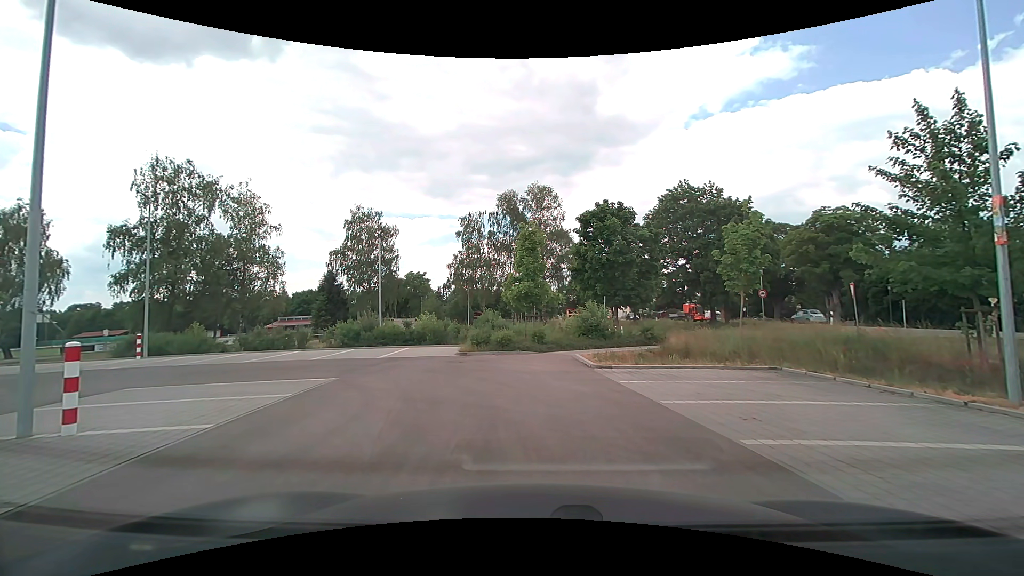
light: Day
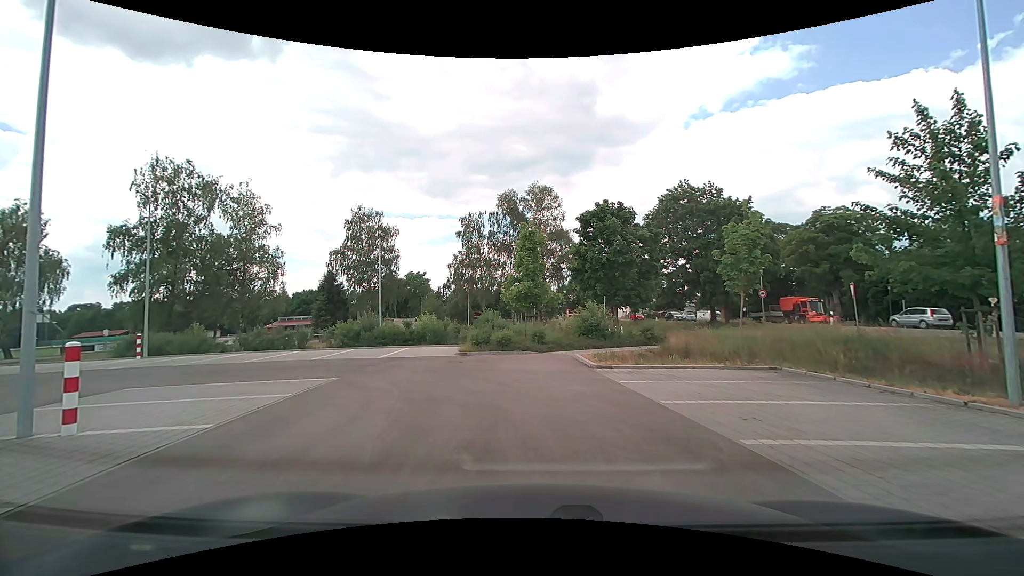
(0.0, 0.0) m; 0°
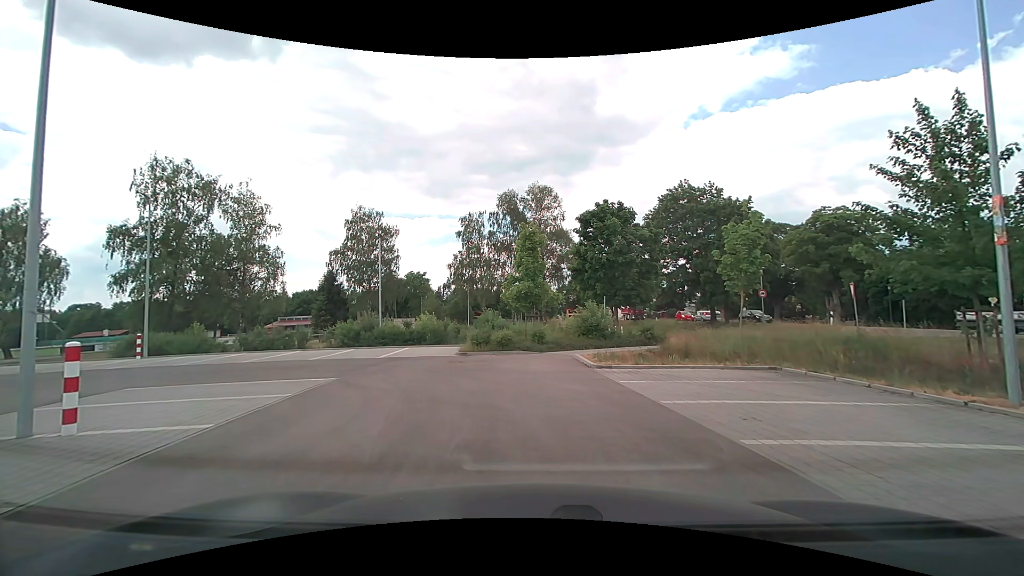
(0.0, 0.0) m; 0°
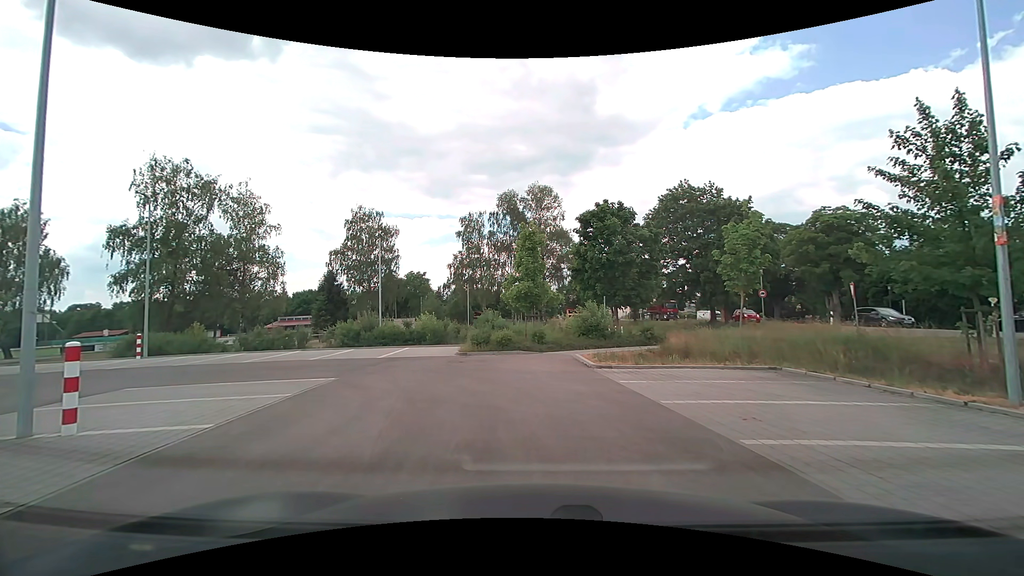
(0.0, 0.0) m; 0°
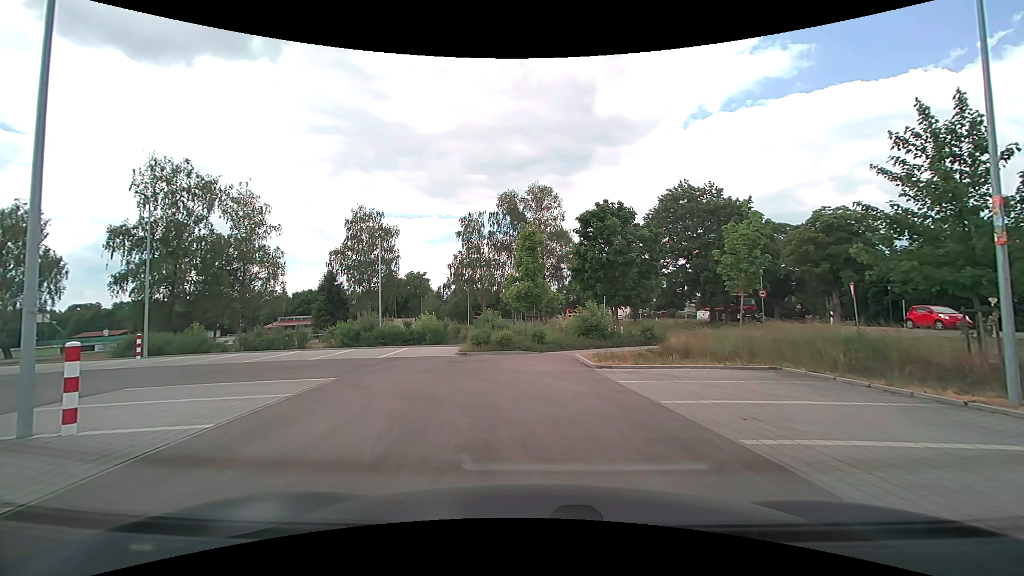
(0.0, 0.0) m; 0°
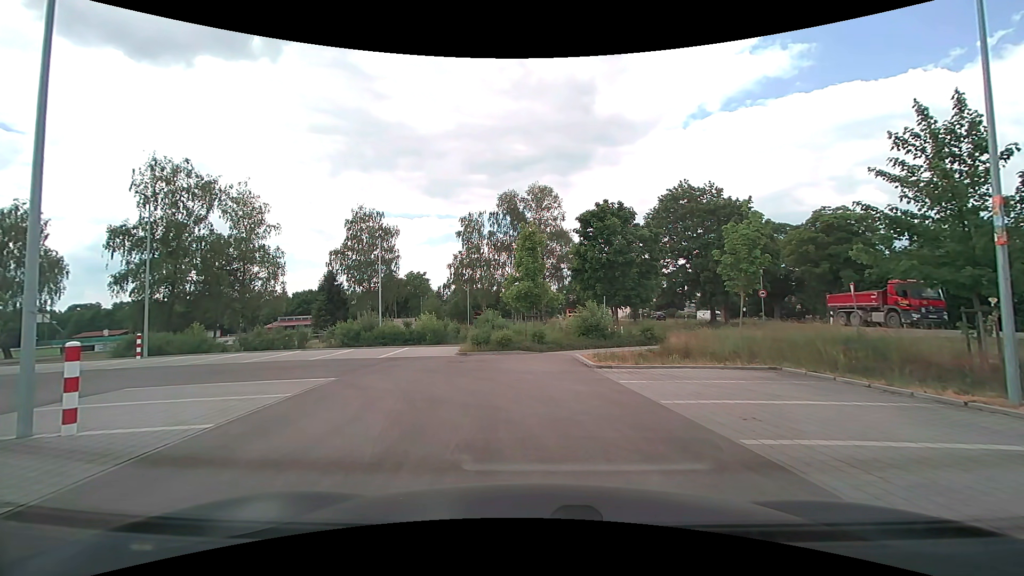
(0.0, 0.0) m; 0°
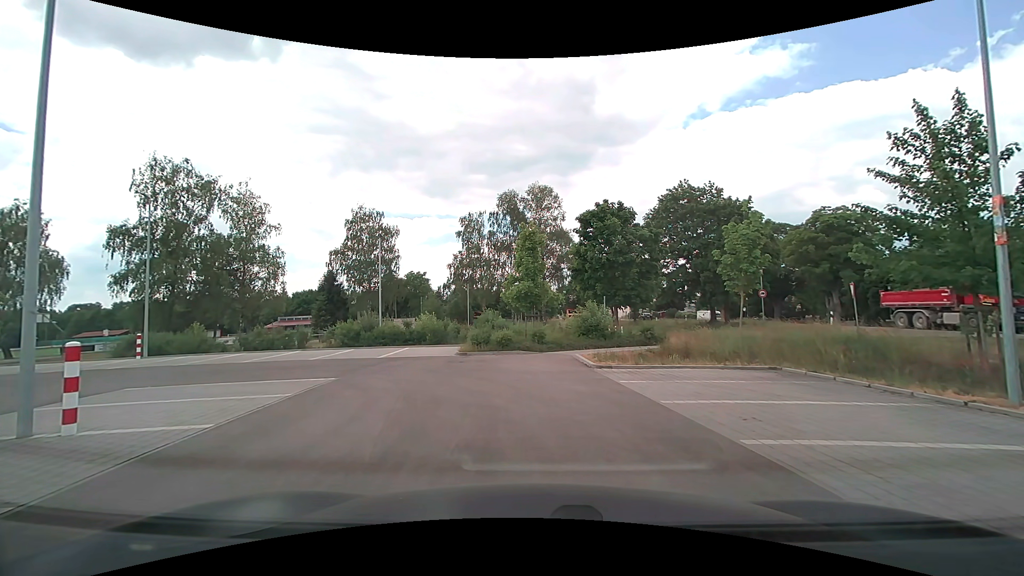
(0.0, 0.0) m; 0°
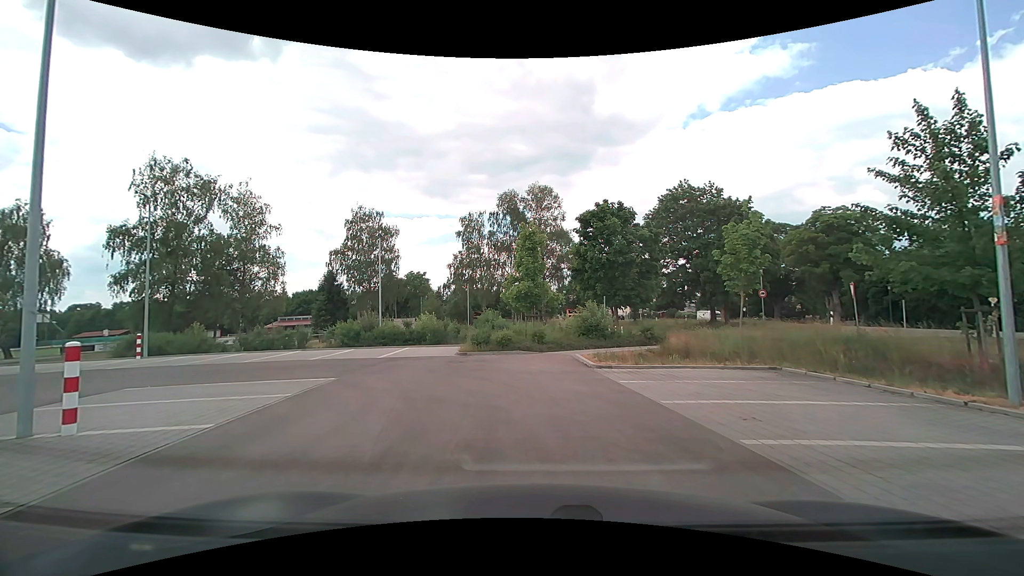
(0.0, 0.0) m; 0°
